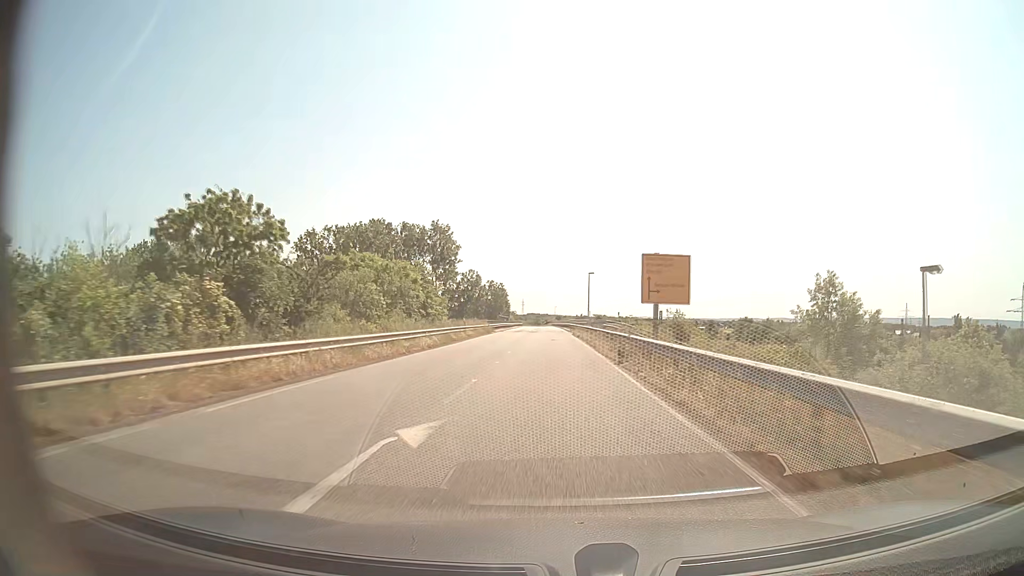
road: secondary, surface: asphalt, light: Day
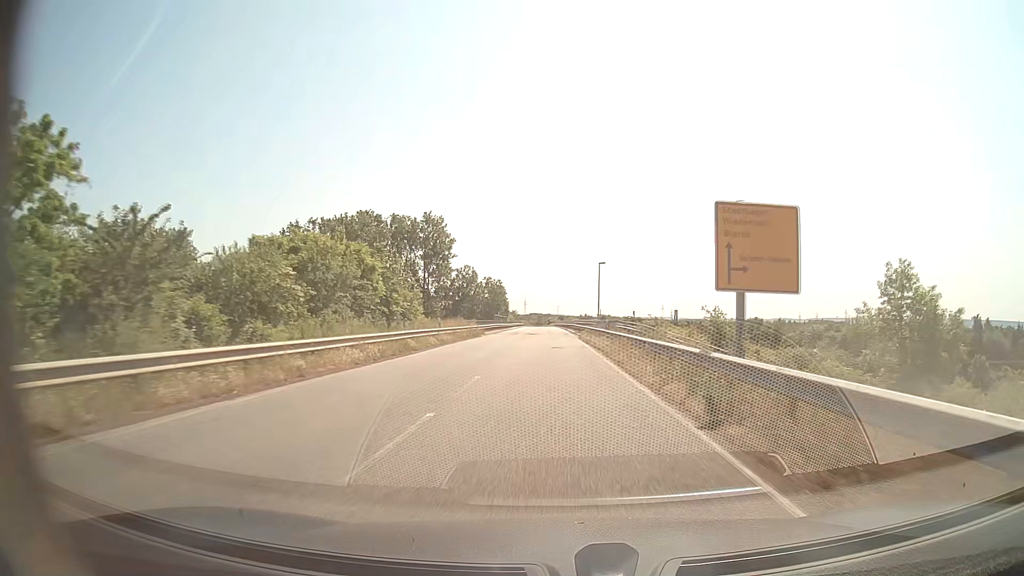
(0.0, +11.3) m; 0°
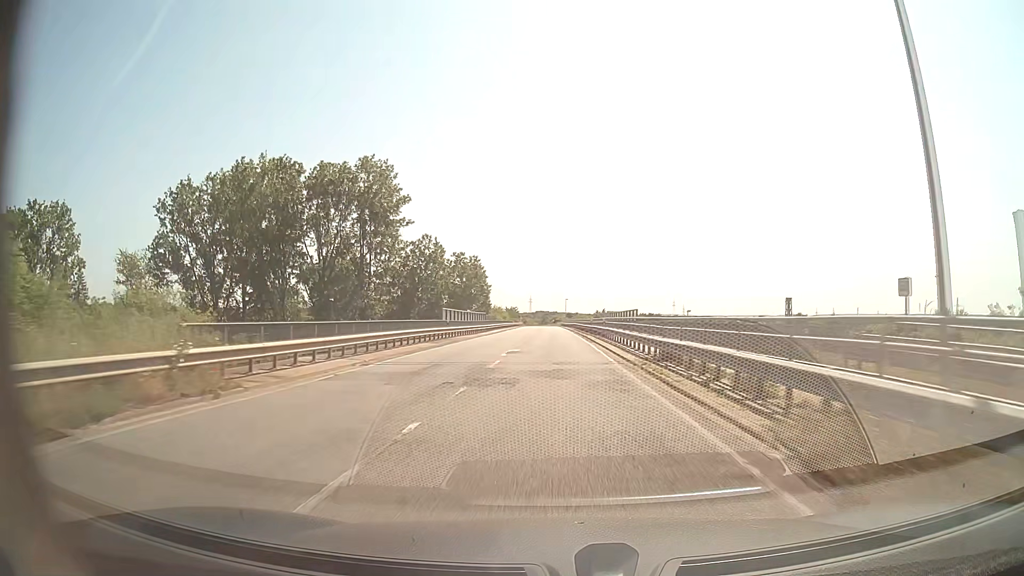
(-0.3, +45.3) m; -1°
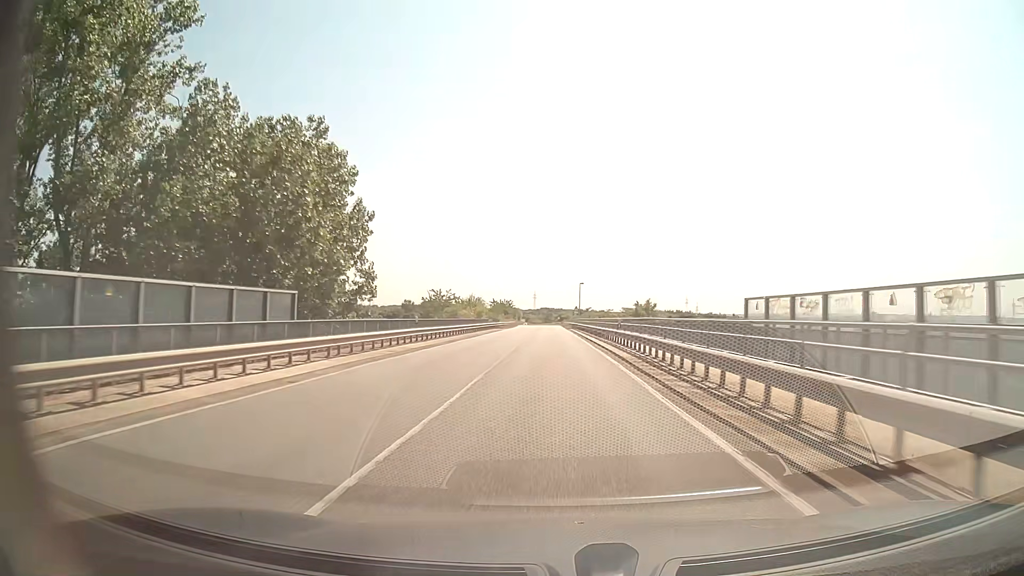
(-0.3, +56.7) m; 0°
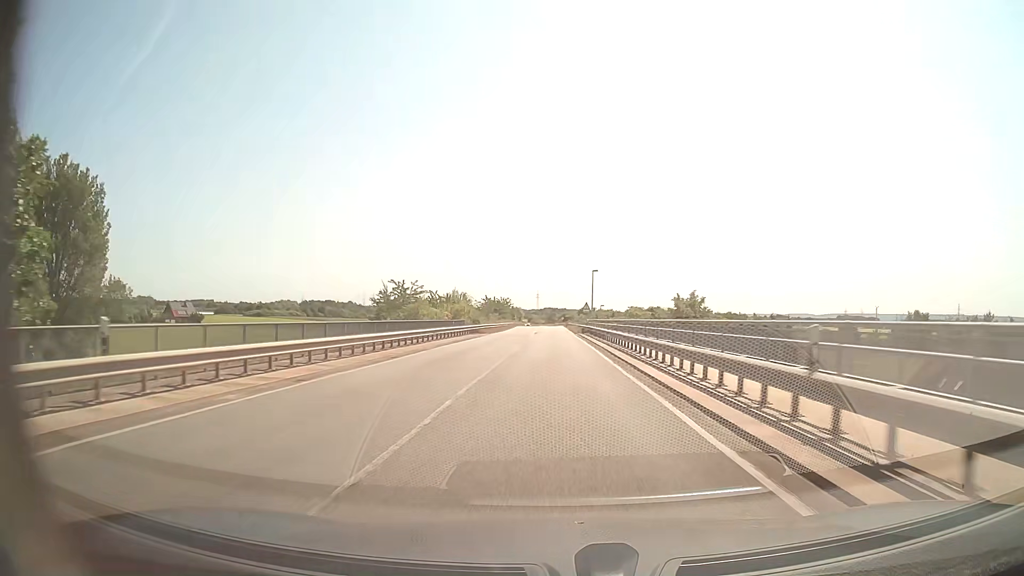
(-0.1, +22.7) m; 0°
(0, +10) (0, +20) (0, +30) (0, +40) (0, +50) (0, +60) (0, +70) (0, +80) (0, +90) (-1, +100) m
